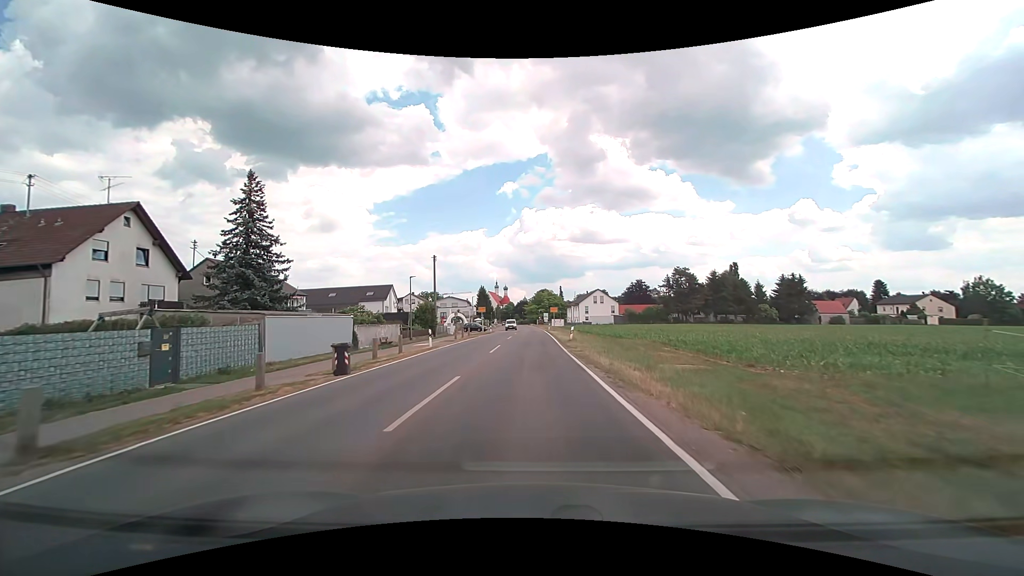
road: tertiary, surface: asphalt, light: Day
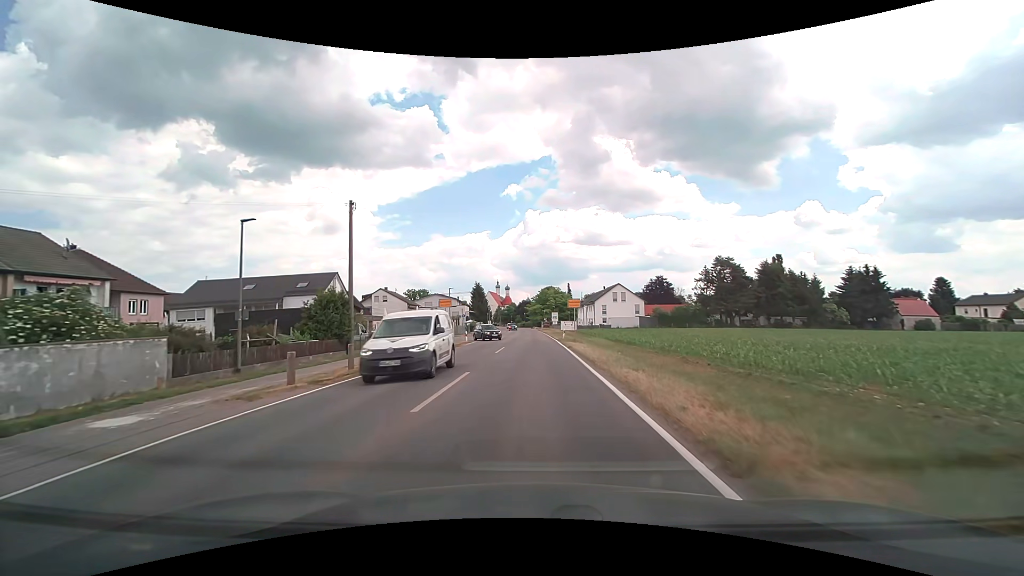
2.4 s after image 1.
(-0.1, +28.8) m; 0°
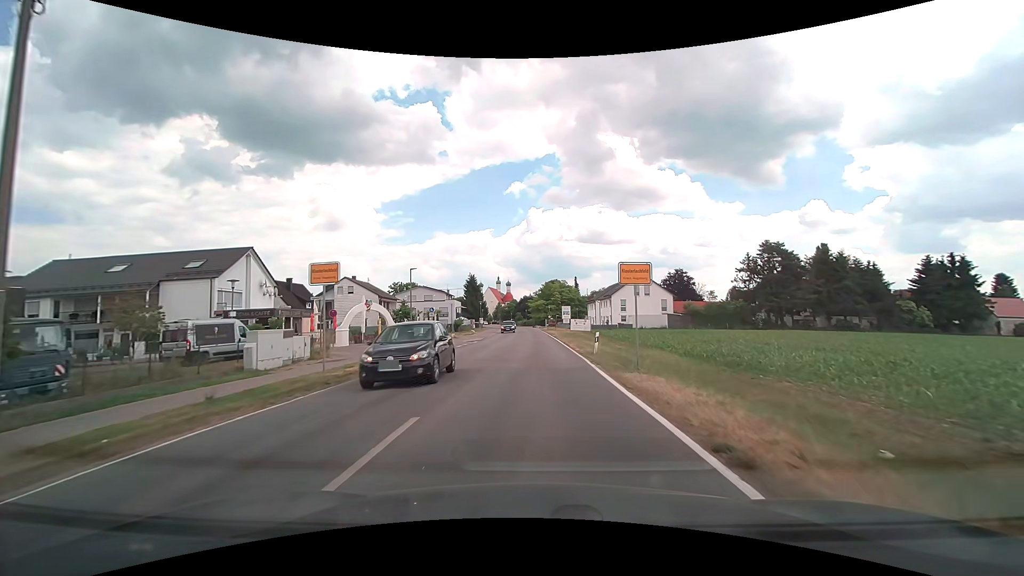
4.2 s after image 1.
(-0.1, +21.3) m; 0°
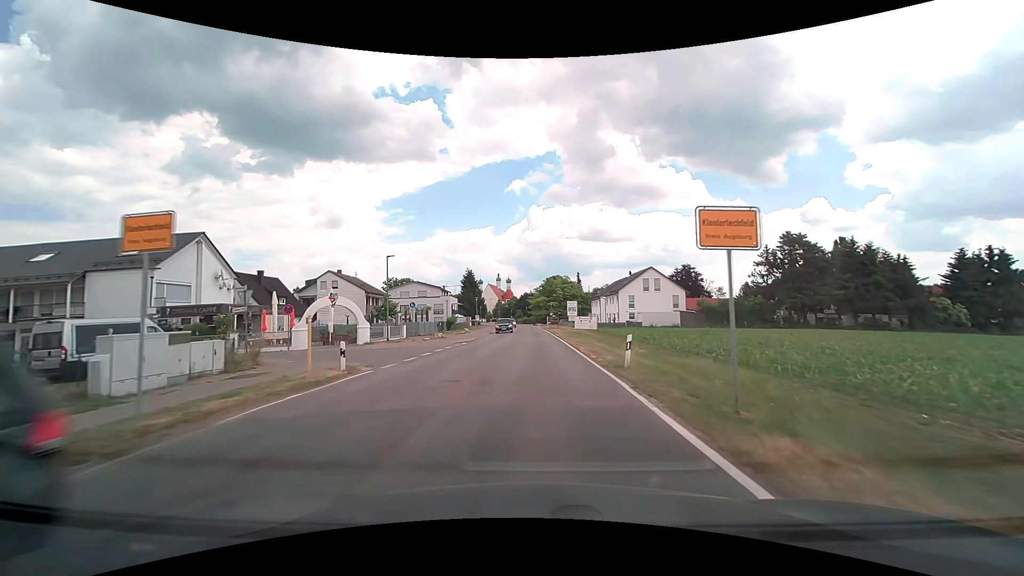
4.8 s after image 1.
(0.0, +7.1) m; 0°
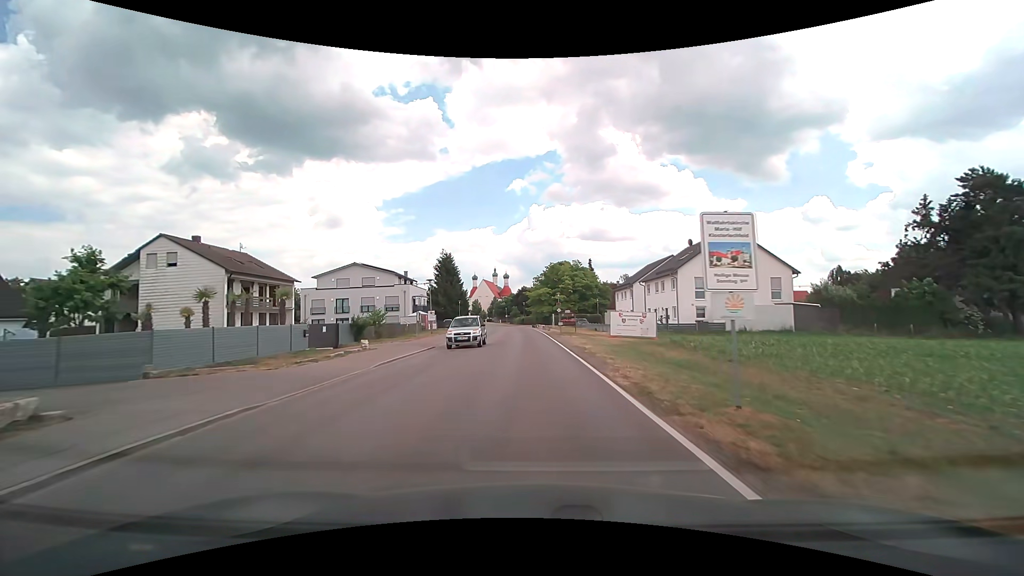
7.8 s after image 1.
(+0.1, +35.3) m; 0°
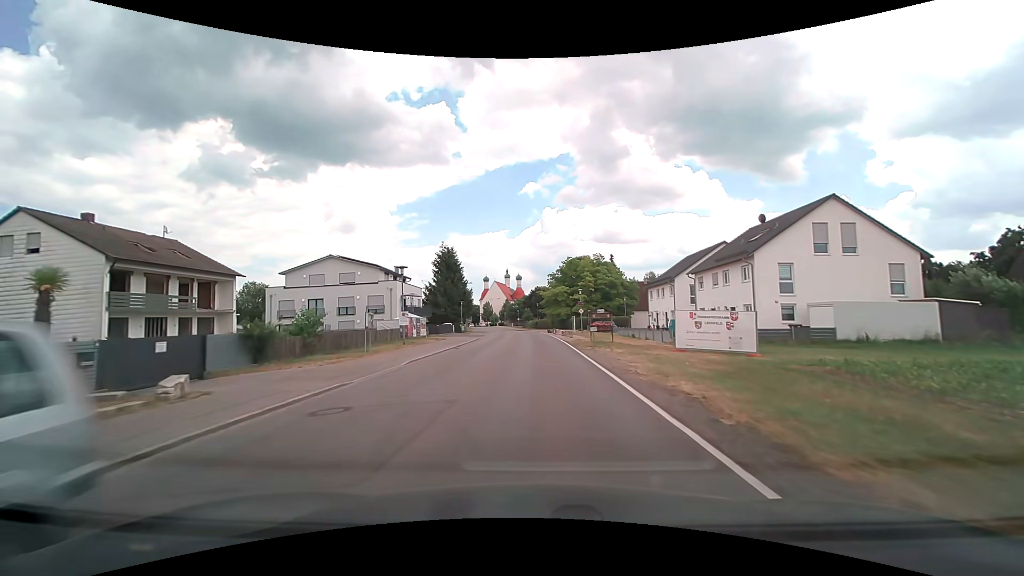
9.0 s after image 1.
(-0.3, +14.0) m; -2°
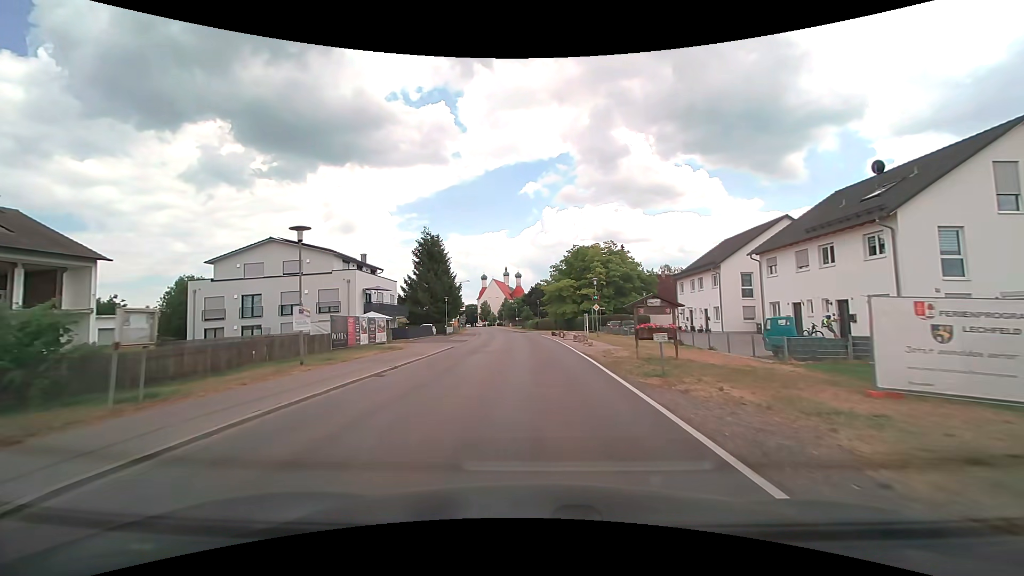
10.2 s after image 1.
(0.0, +13.8) m; 0°
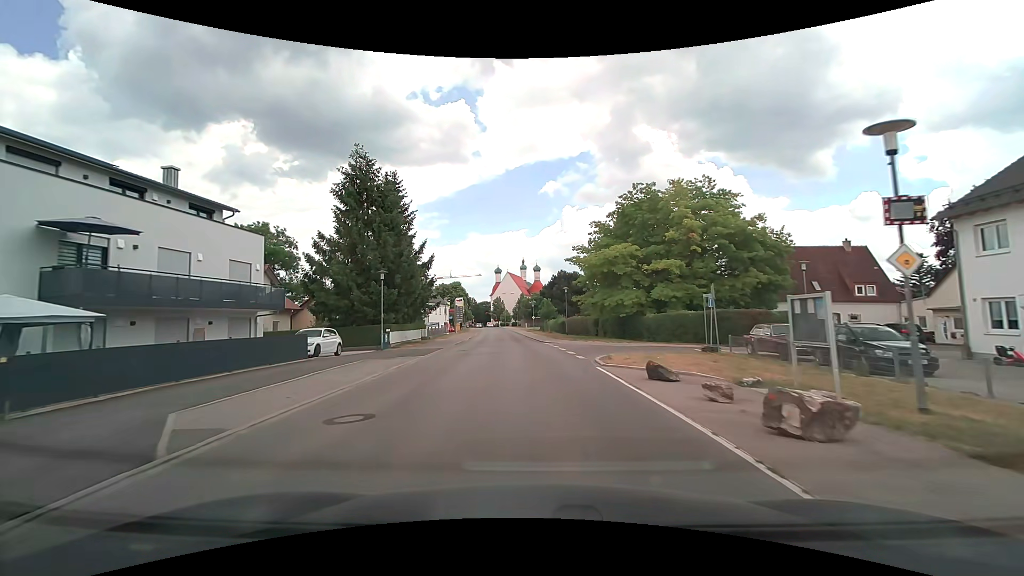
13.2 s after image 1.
(-0.6, +33.7) m; -2°
(0, +10) (0, +20) (-1, +30) (-2, +40) (-2, +50) (-3, +60) (-4, +70) (-5, +80) (-6, +90) (-7, +100) m
